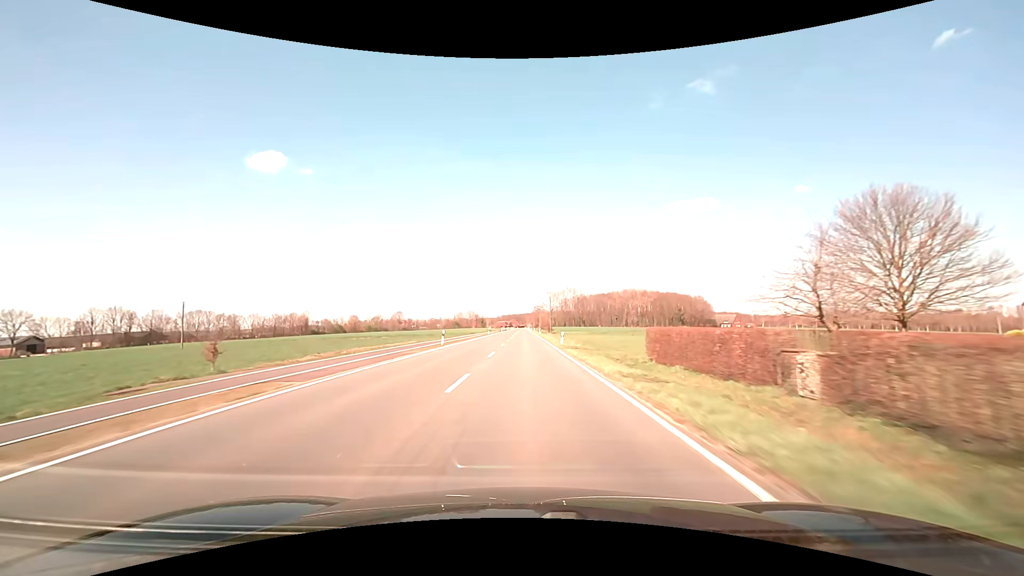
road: secondary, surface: asphalt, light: Day
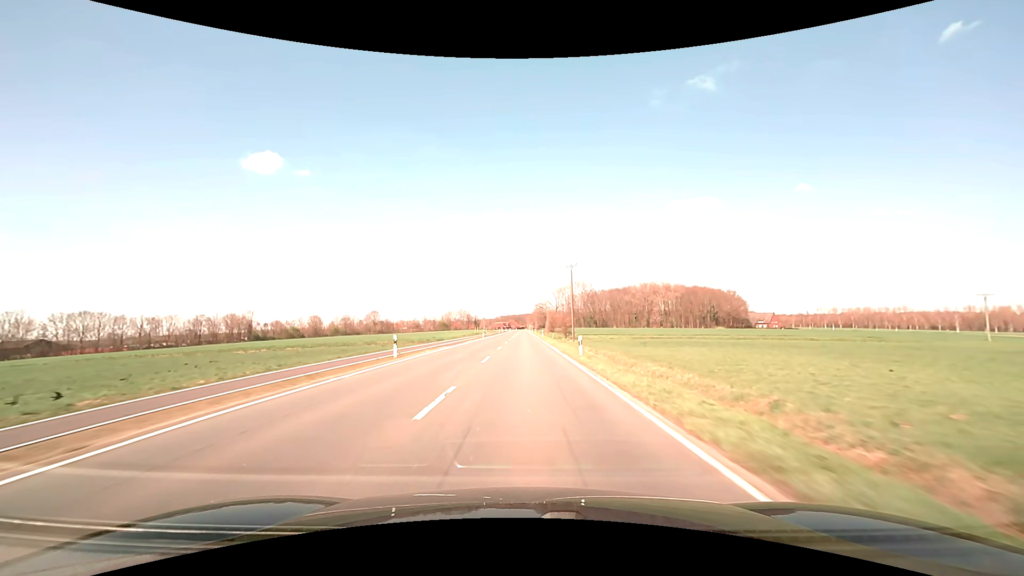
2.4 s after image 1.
(+0.1, +63.2) m; 0°
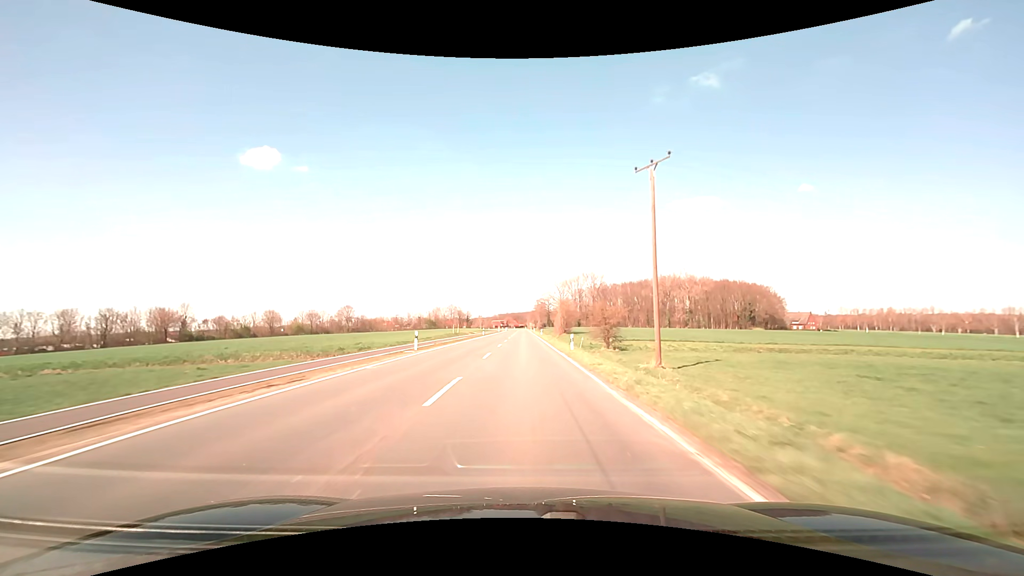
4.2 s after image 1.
(-0.2, +47.4) m; 0°
(0, +10) (0, +20) (0, +30) (0, +40) (0, +50) (0, +60) (0, +70) (0, +80) (0, +90) (0, +100) m
